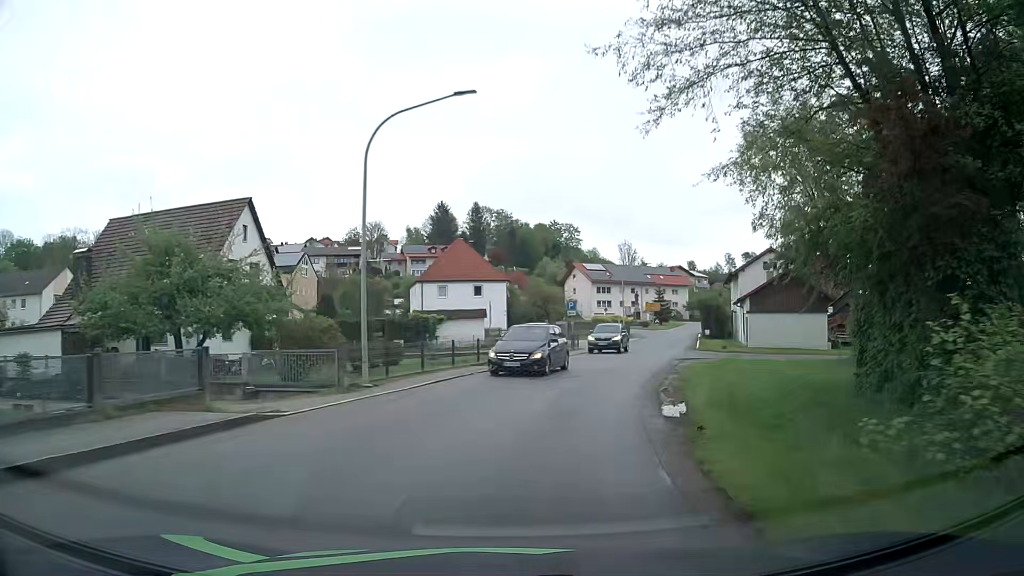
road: tertiary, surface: asphalt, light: Day
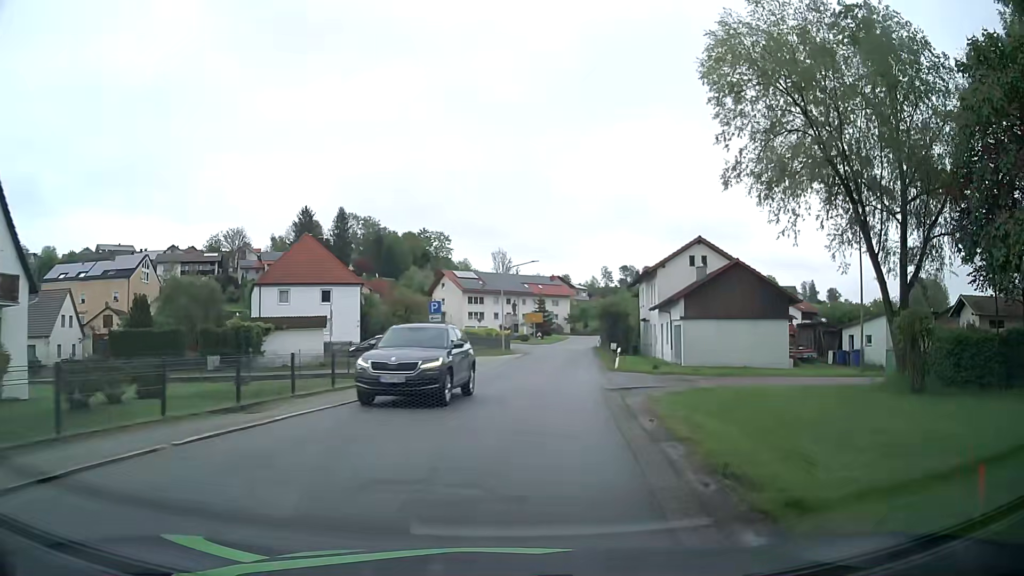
(+1.3, +13.3) m; +12°
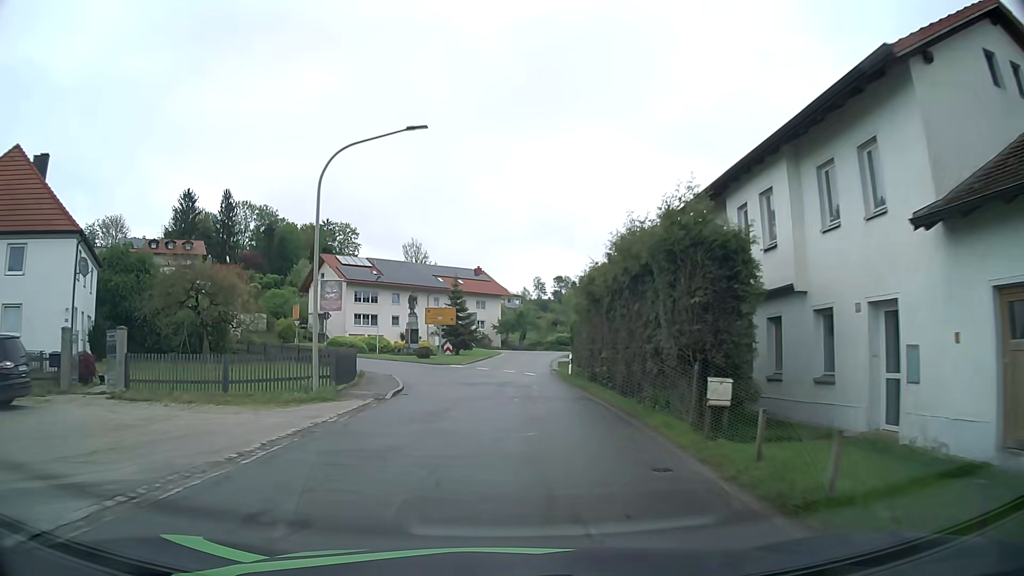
(+2.6, +36.0) m; +5°
(0, +10) (0, +20) (+1, +30) (+1, +40) (+2, +50) (+3, +60) (+5, +70) (+7, +79) (+13, +88) (+19, +95) m
